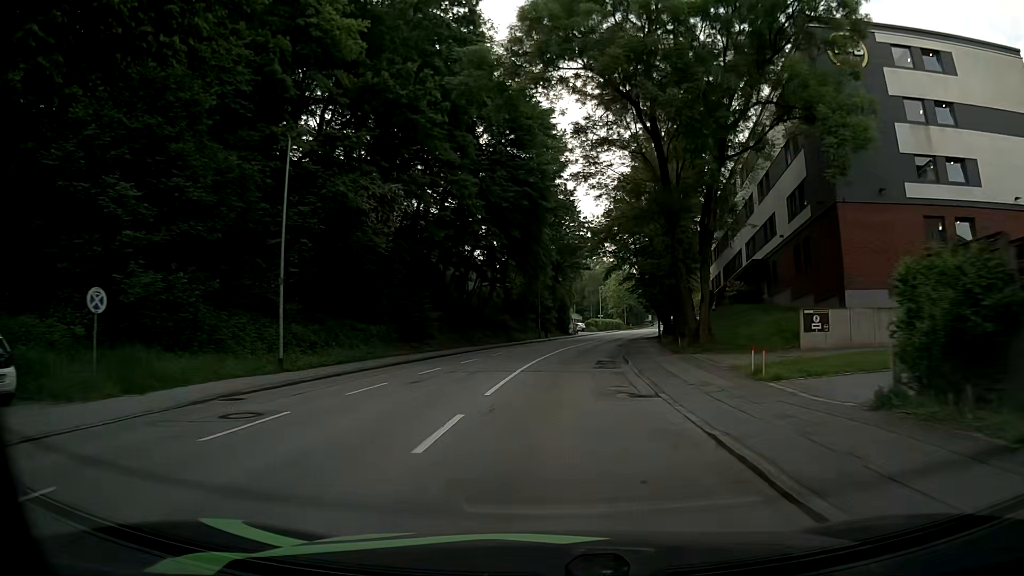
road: tertiary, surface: asphalt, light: Day
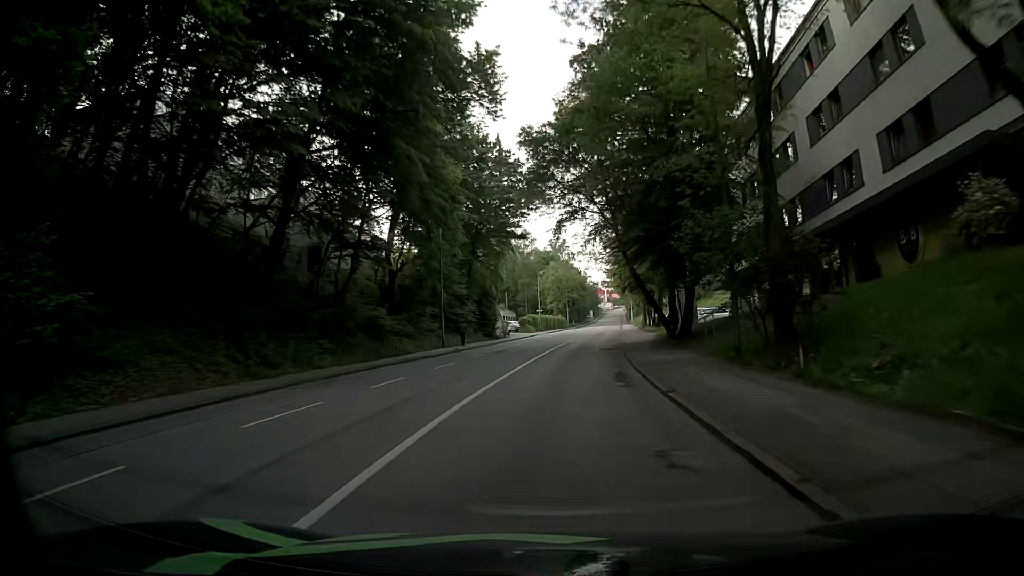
(+1.0, +29.3) m; +6°
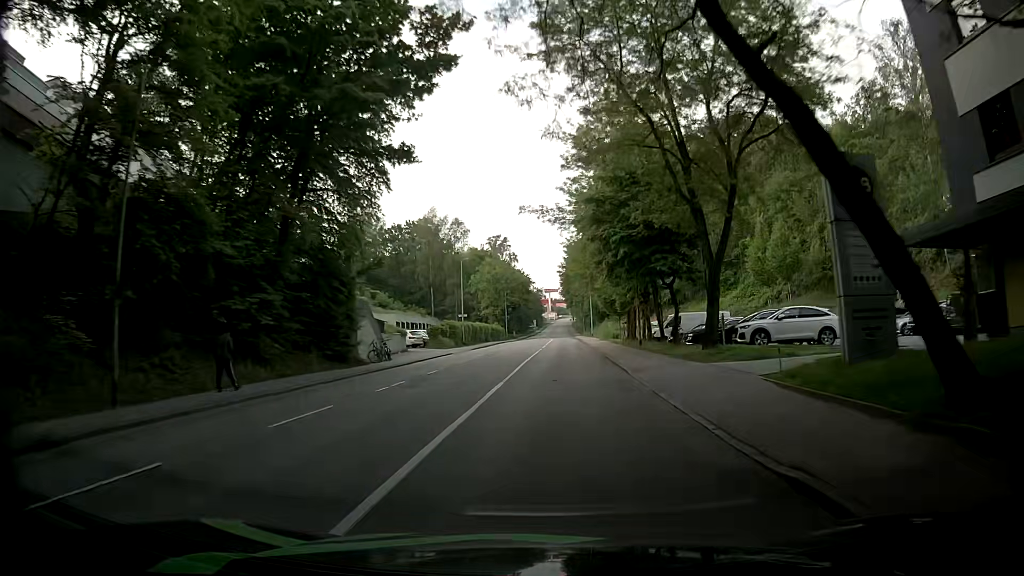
(+0.6, +30.0) m; +5°
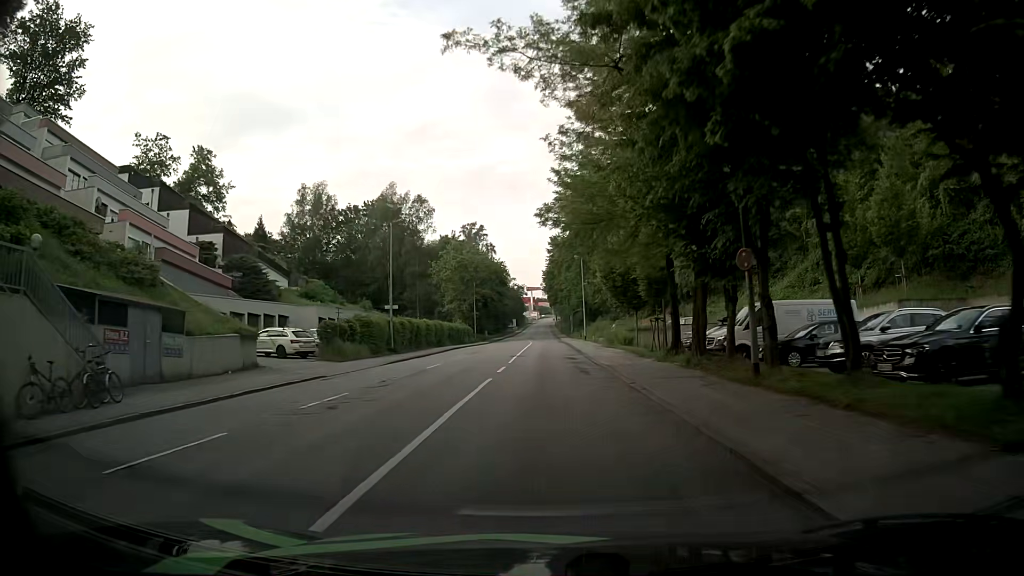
(+0.1, +22.5) m; 0°
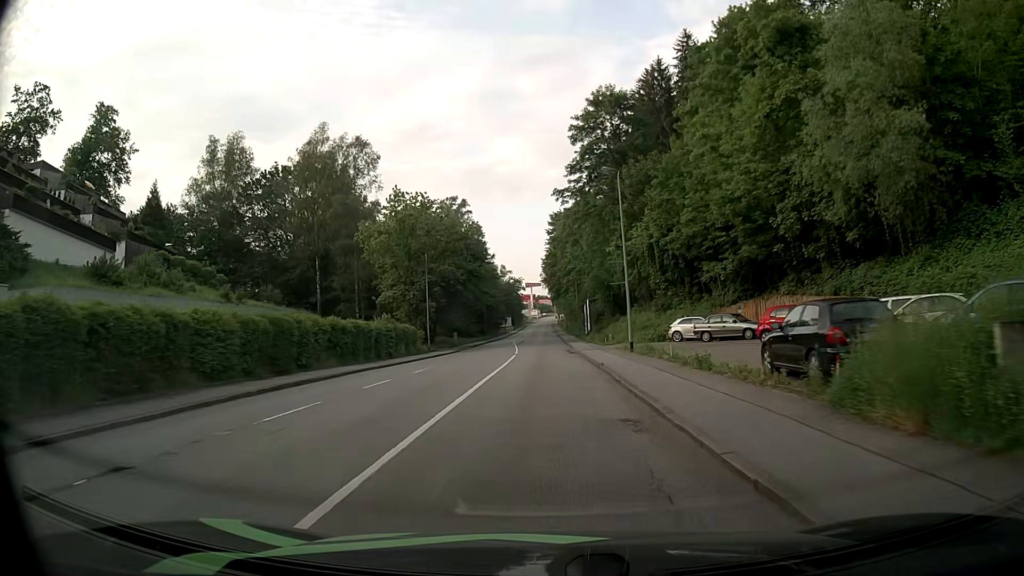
(+0.5, +35.9) m; 0°
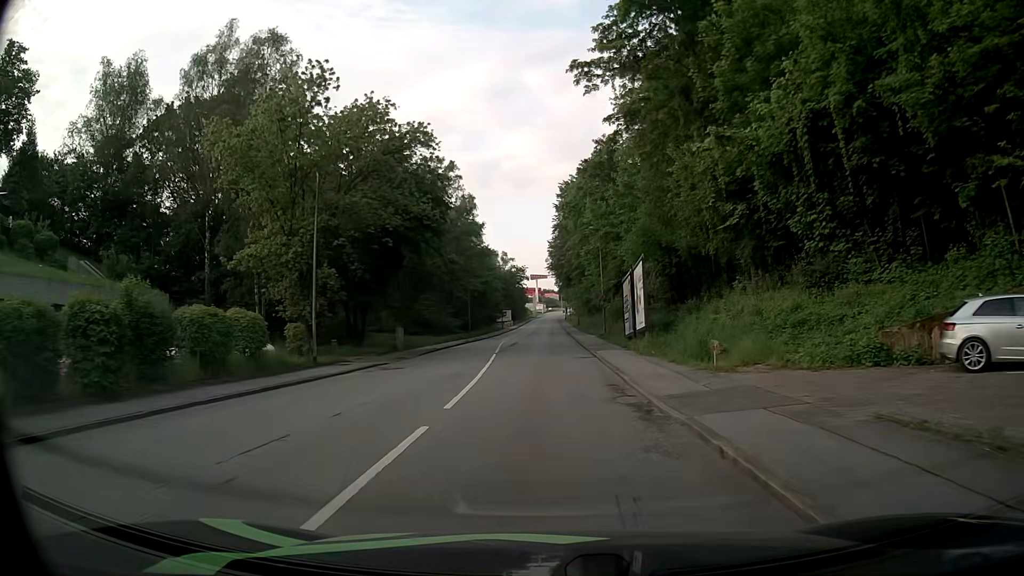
(0.0, +28.4) m; 0°
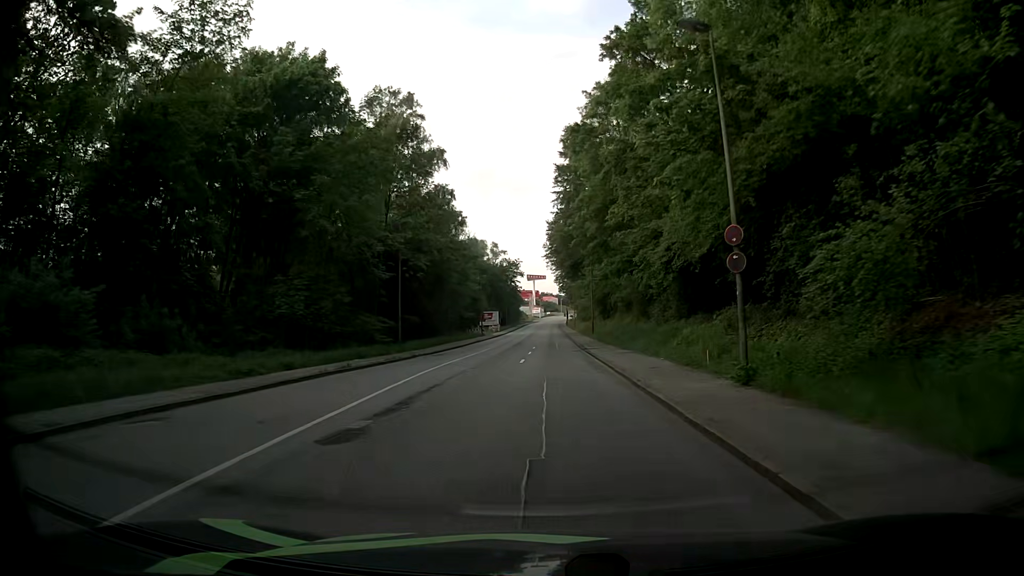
(+0.1, +35.4) m; +1°
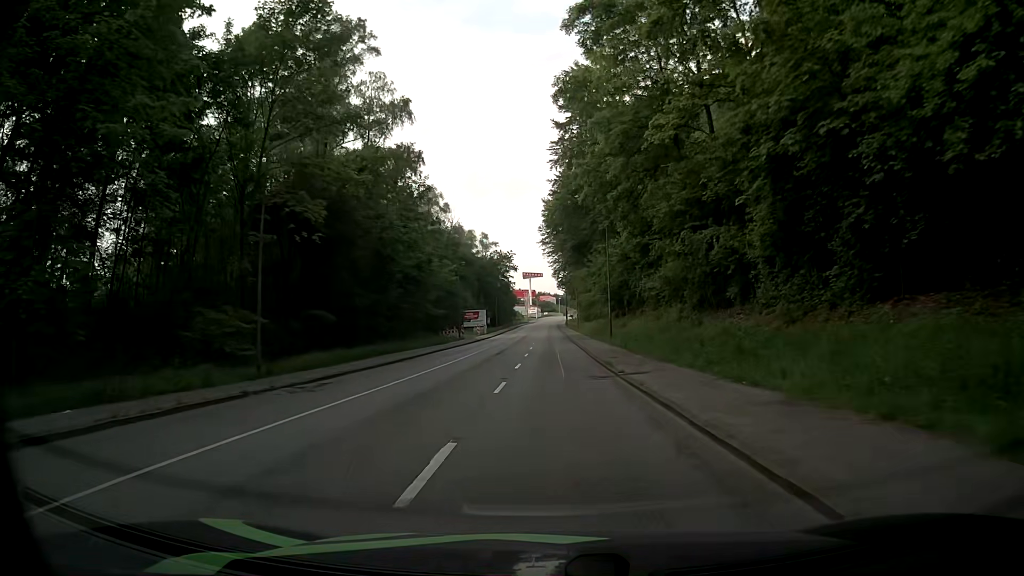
(-0.2, +20.6) m; 0°
(0, +10) (0, +20) (0, +30) (0, +40) (0, +50) (0, +60) (0, +70) (0, +80) (0, +90) (+1, +100) m
